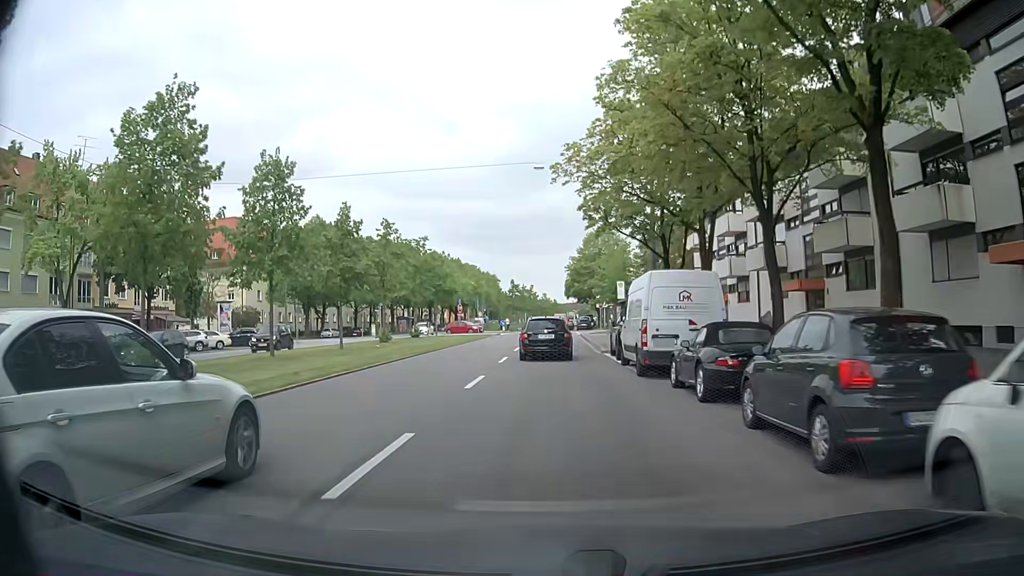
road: secondary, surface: asphalt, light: Day
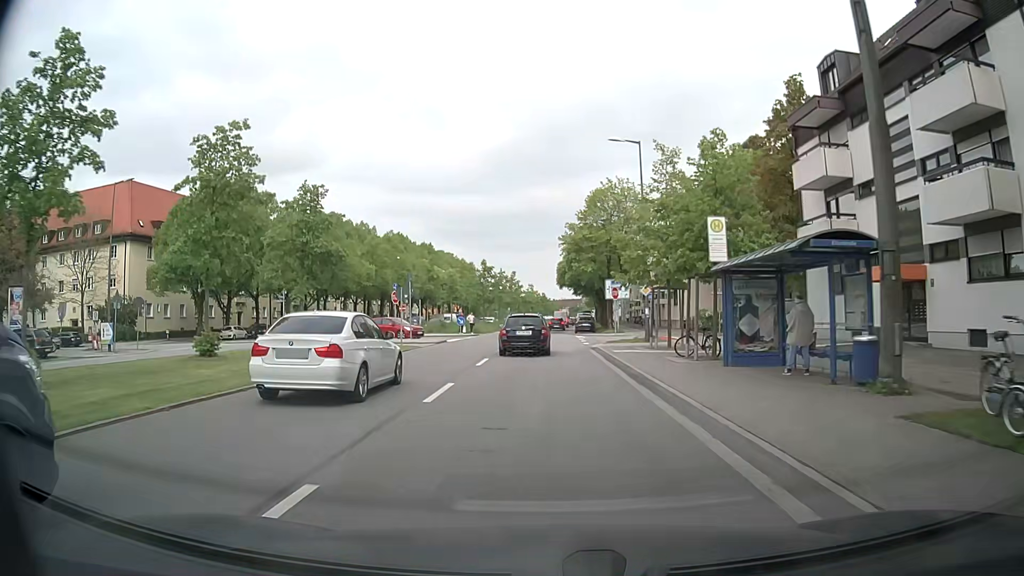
(+0.2, +28.0) m; +1°
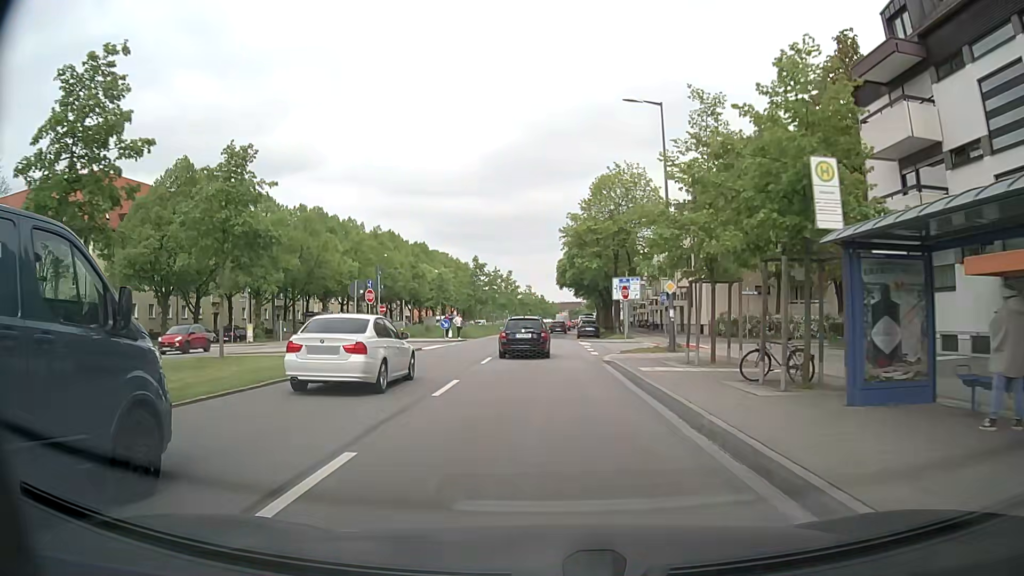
(0.0, +7.0) m; -1°
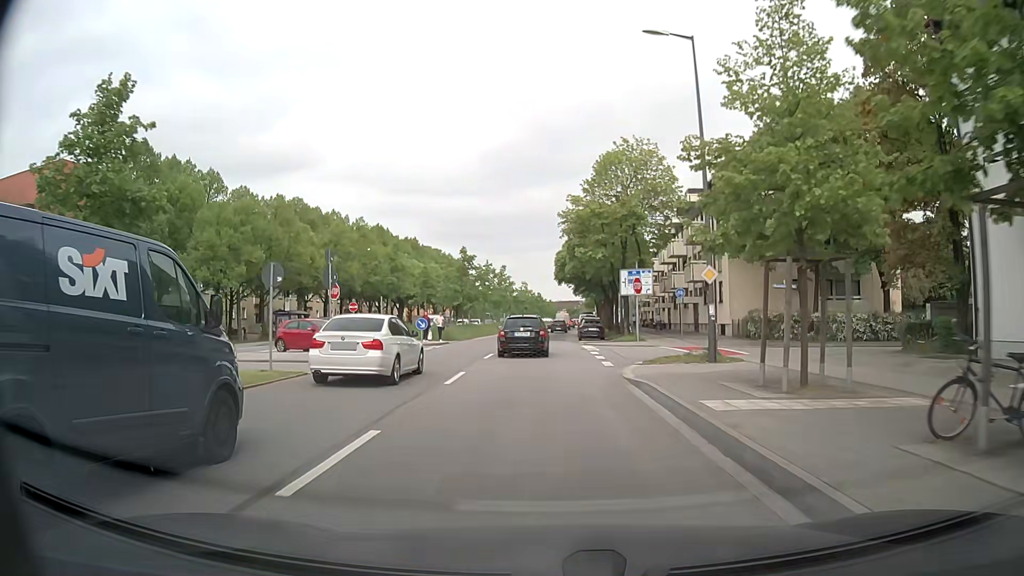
(+0.1, +7.0) m; +1°
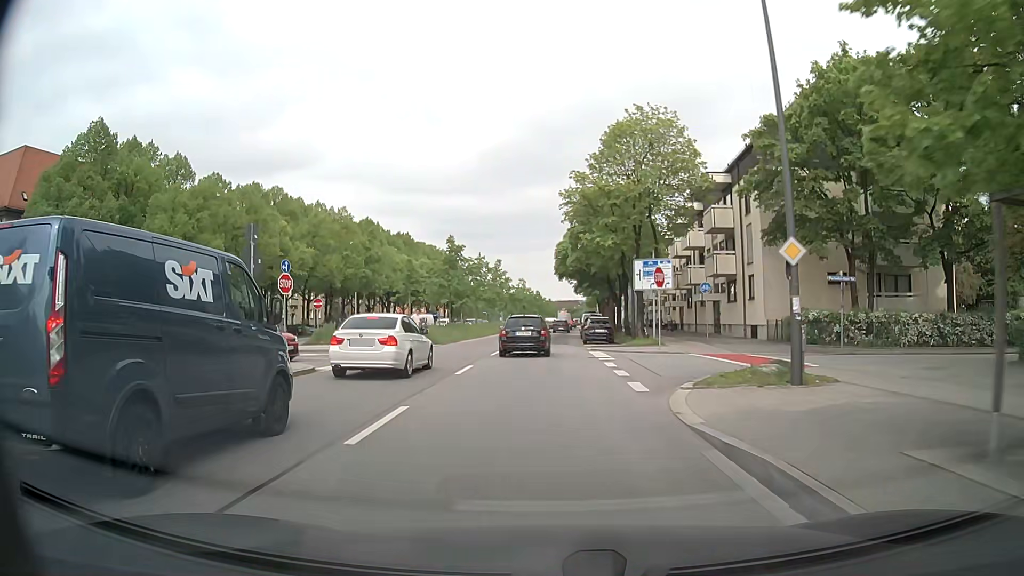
(0.0, +6.9) m; 0°
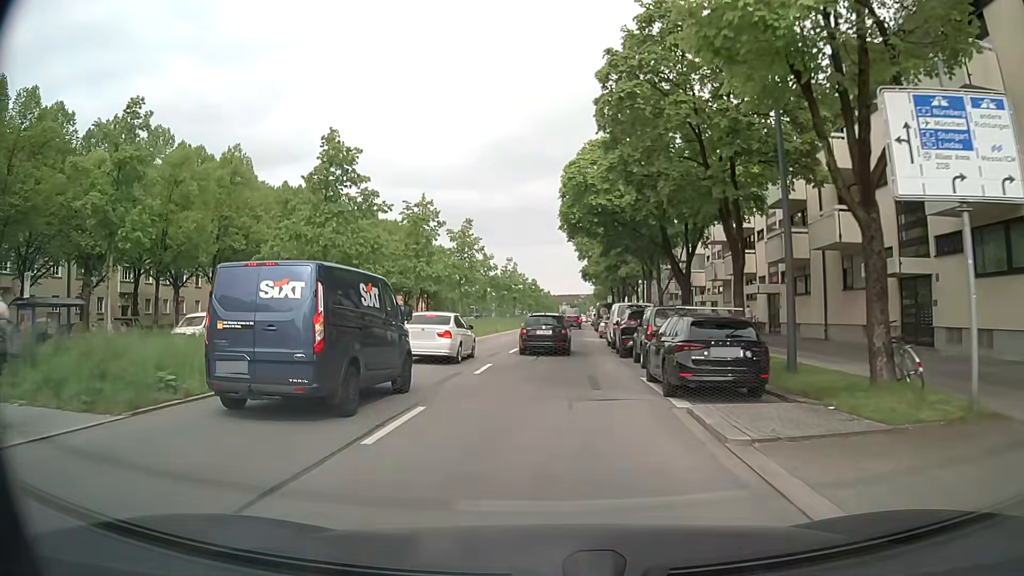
(0.0, +27.0) m; 0°
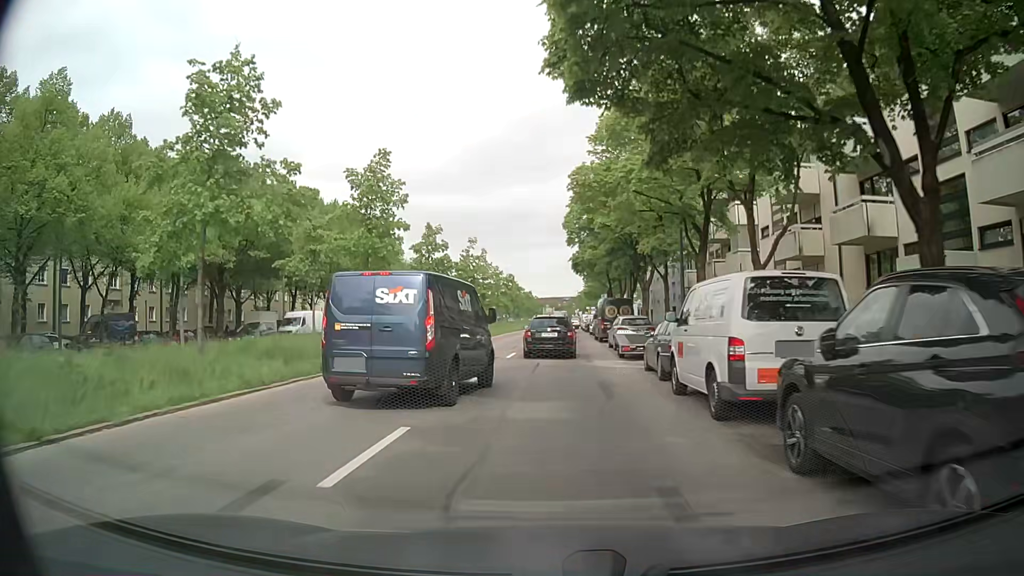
(+0.1, +19.8) m; +1°
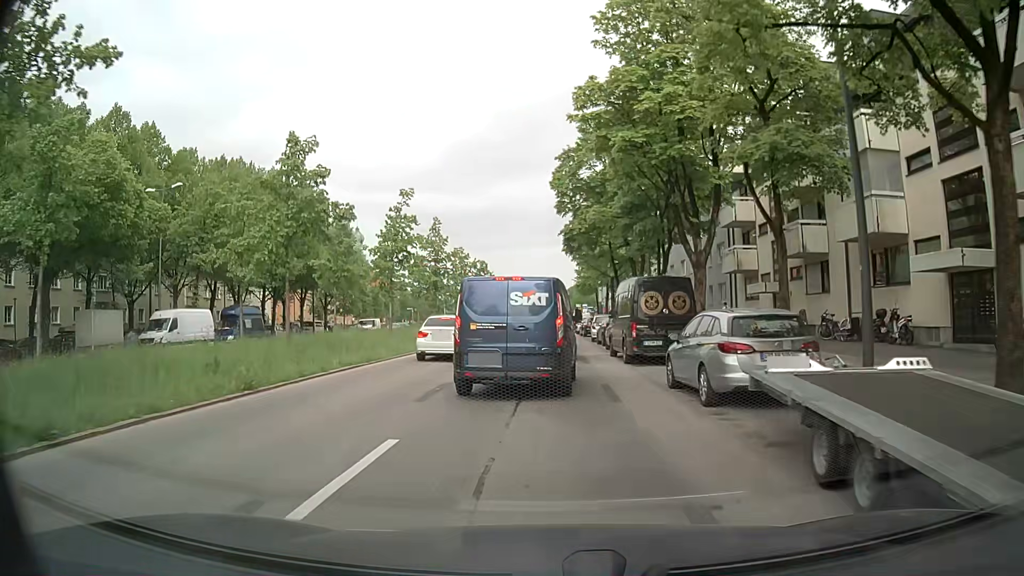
(+0.4, +18.8) m; +1°
(0, +10) (0, +20) (+1, +30) (+1, +40) (+1, +50) (+1, +60) (+2, +70) (+2, +80) (+3, +90) (+4, +100) m
